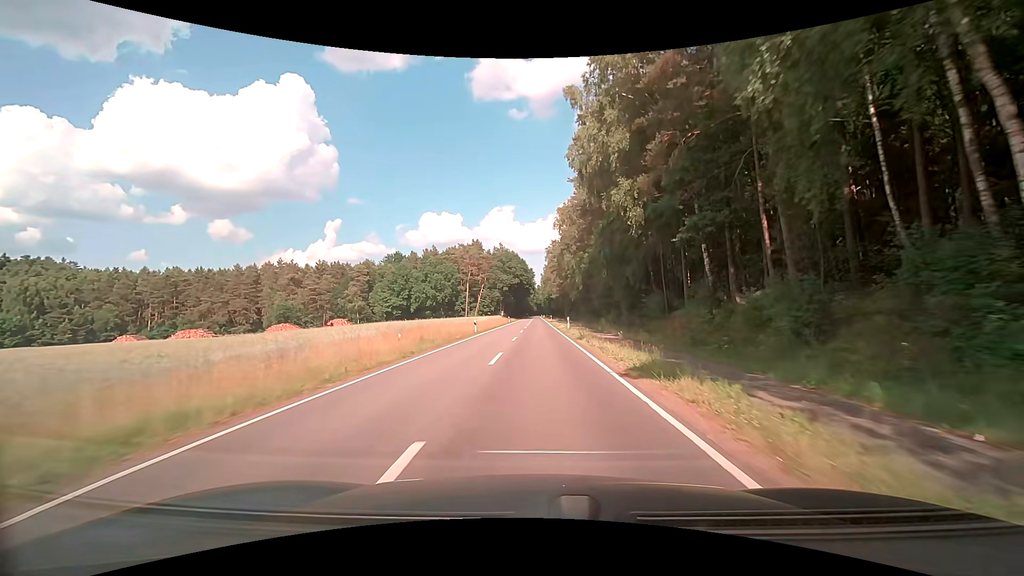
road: secondary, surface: asphalt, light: Day
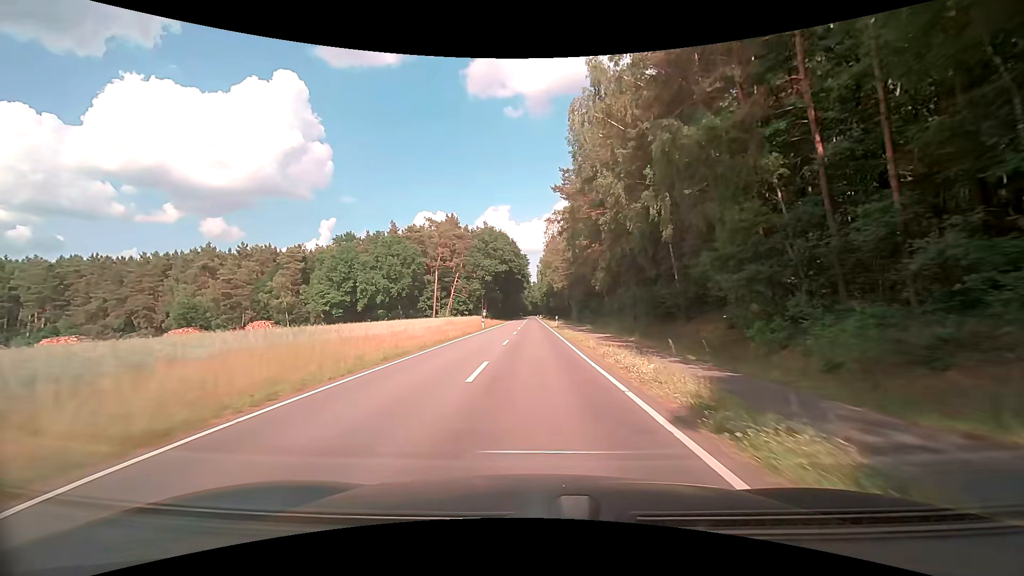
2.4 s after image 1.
(+0.2, +39.0) m; 0°
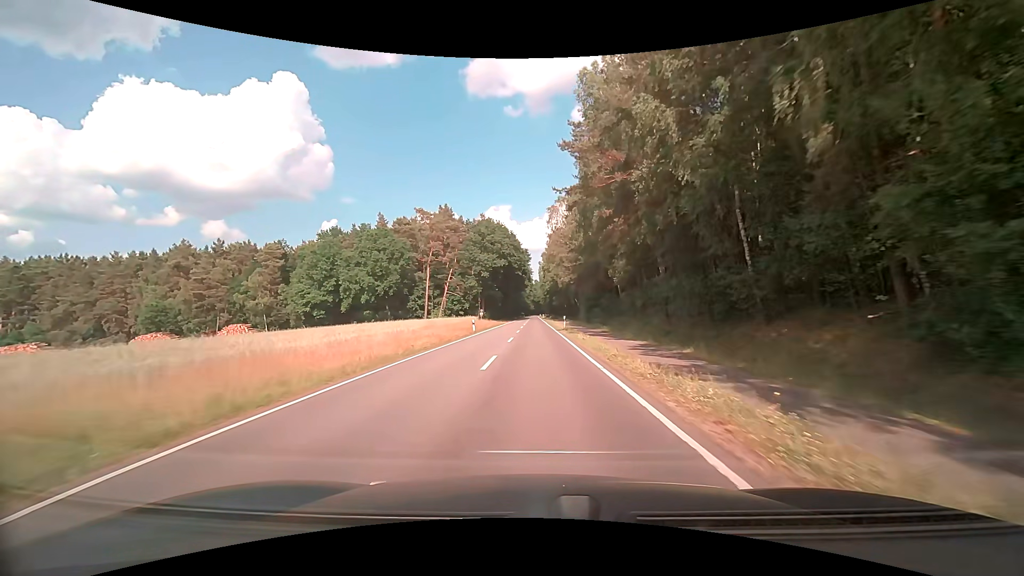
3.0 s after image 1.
(0.0, +9.7) m; 0°
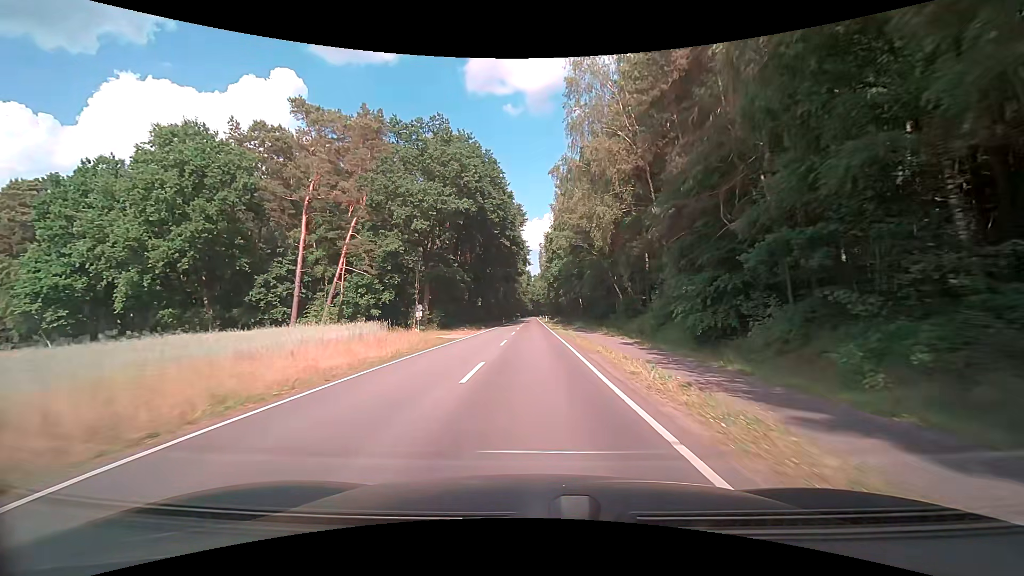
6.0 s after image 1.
(-0.1, +49.8) m; 0°
(0, +10) (0, +20) (0, +30) (0, +40) (0, +50) (0, +60) (0, +70) (0, +80) (0, +90) (0, +100) m
